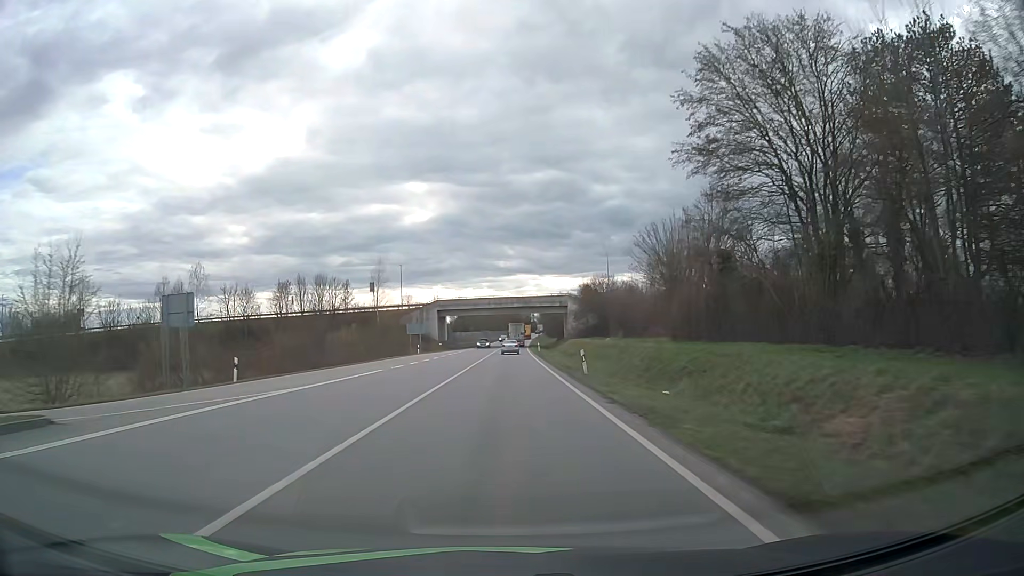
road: primary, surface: asphalt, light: Day
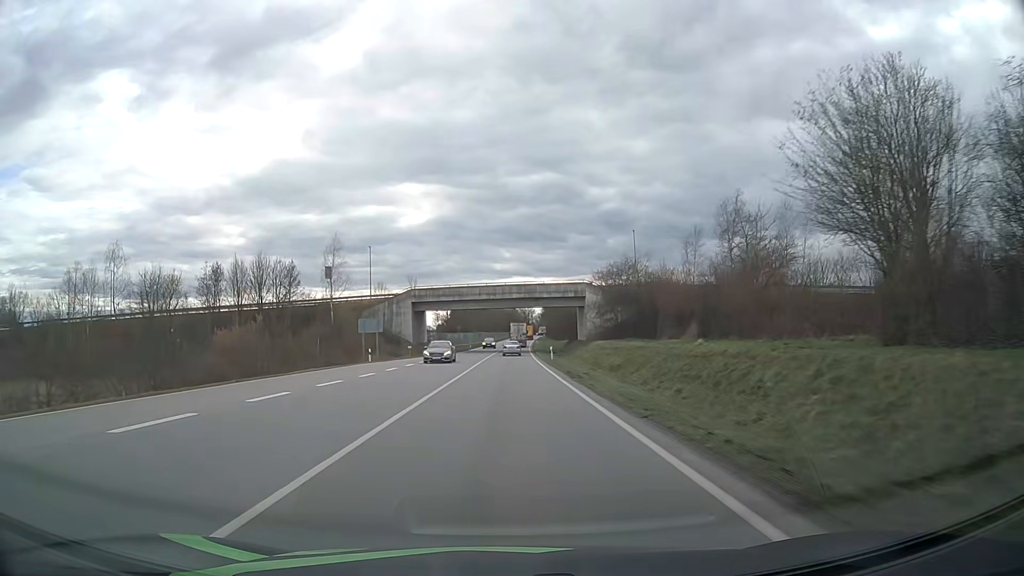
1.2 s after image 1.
(+0.1, +26.0) m; 0°
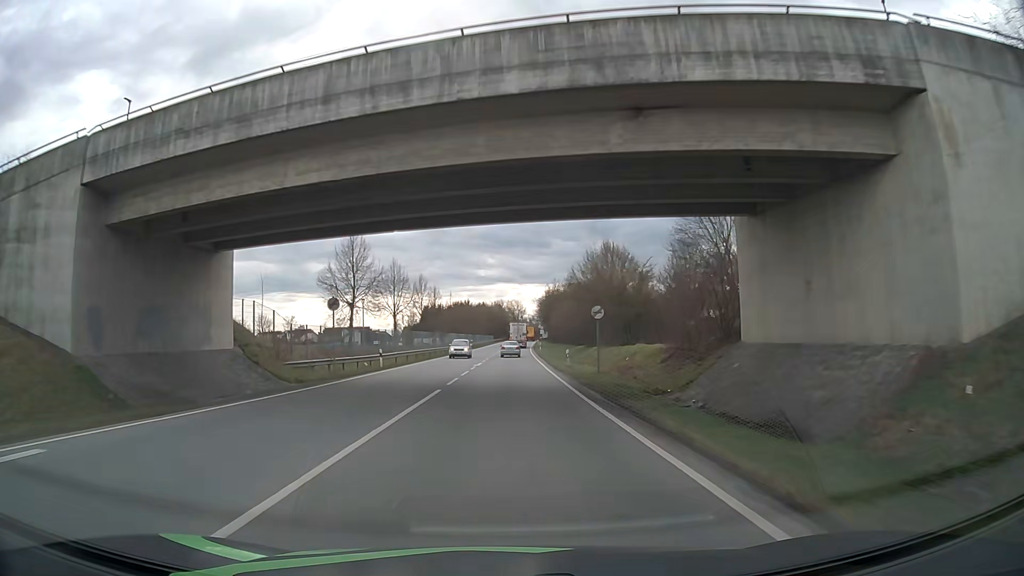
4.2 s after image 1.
(+0.6, +64.6) m; +1°
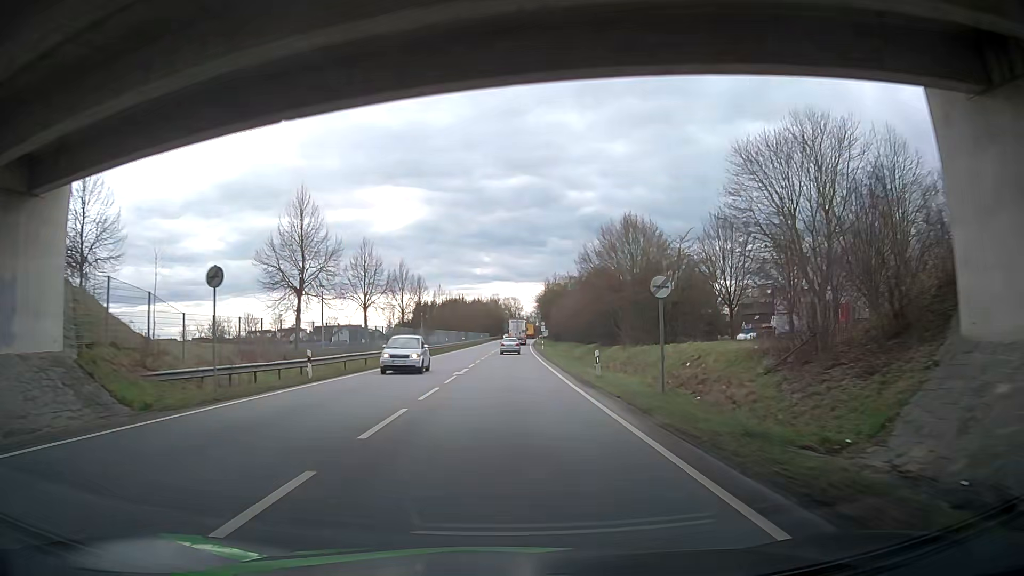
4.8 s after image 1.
(0.0, +12.8) m; 0°
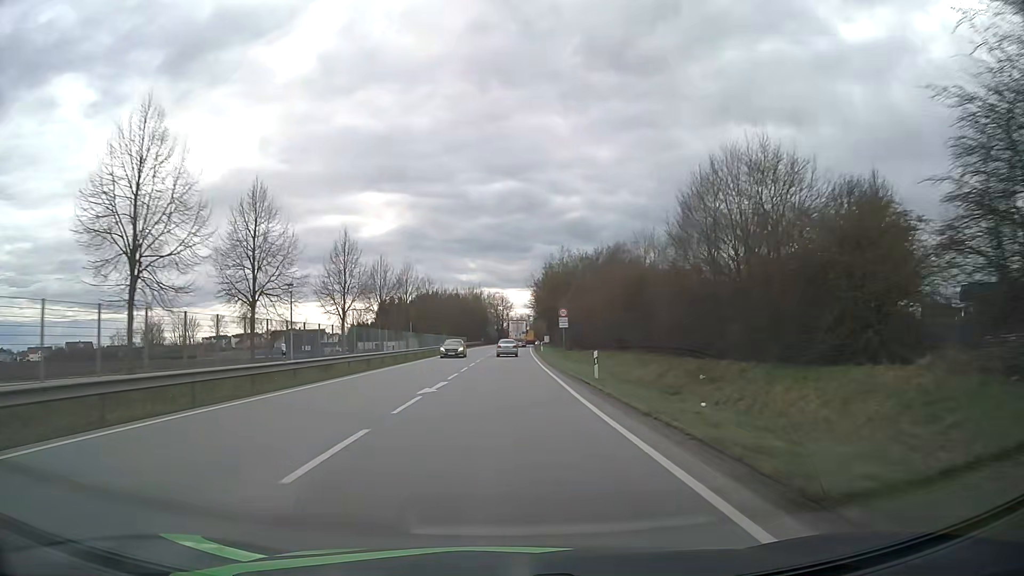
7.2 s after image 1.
(+0.6, +50.6) m; +1°
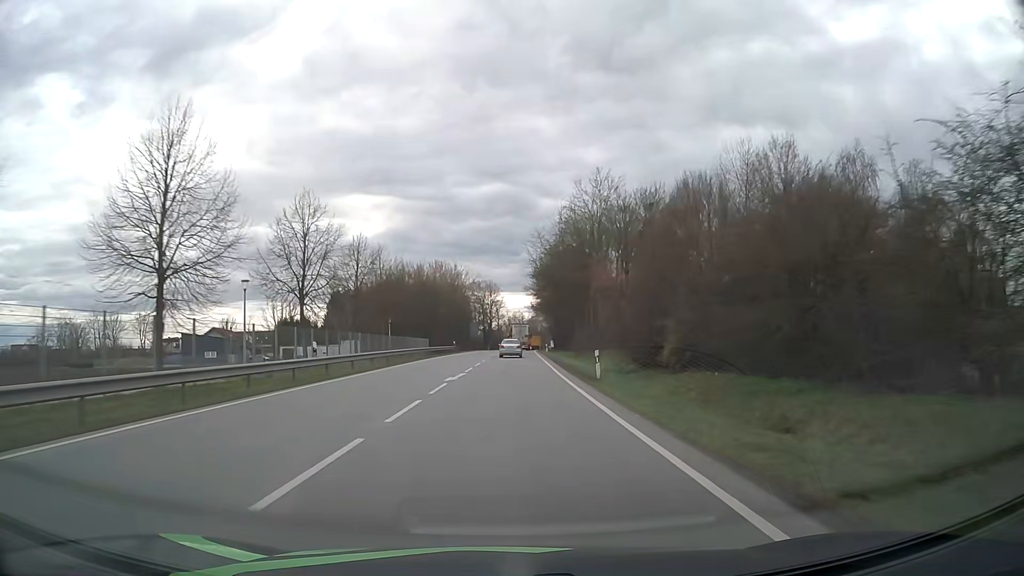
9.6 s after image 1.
(+0.3, +49.0) m; +1°
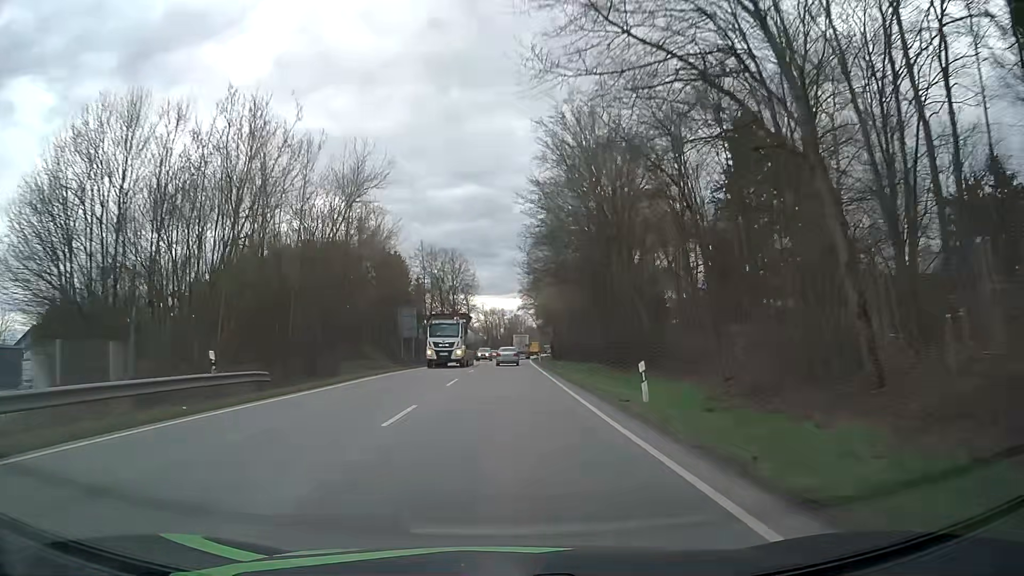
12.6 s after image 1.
(+1.1, +59.6) m; +2°
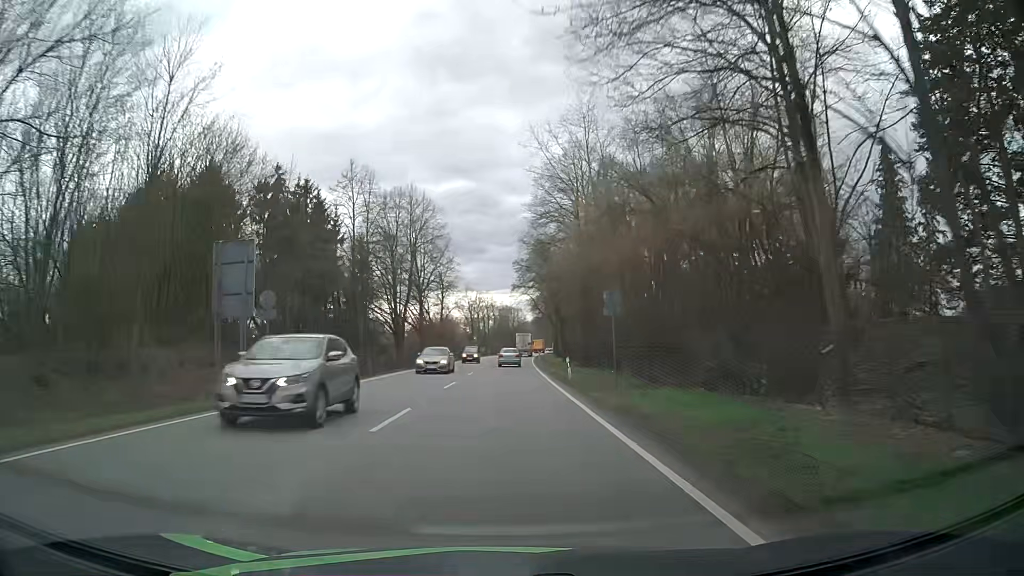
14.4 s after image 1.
(+0.3, +36.4) m; +1°
(0, +10) (0, +20) (0, +30) (0, +40) (+1, +50) (+1, +60) (+1, +70) (+1, +80) (+2, +90) (+2, +100) m
